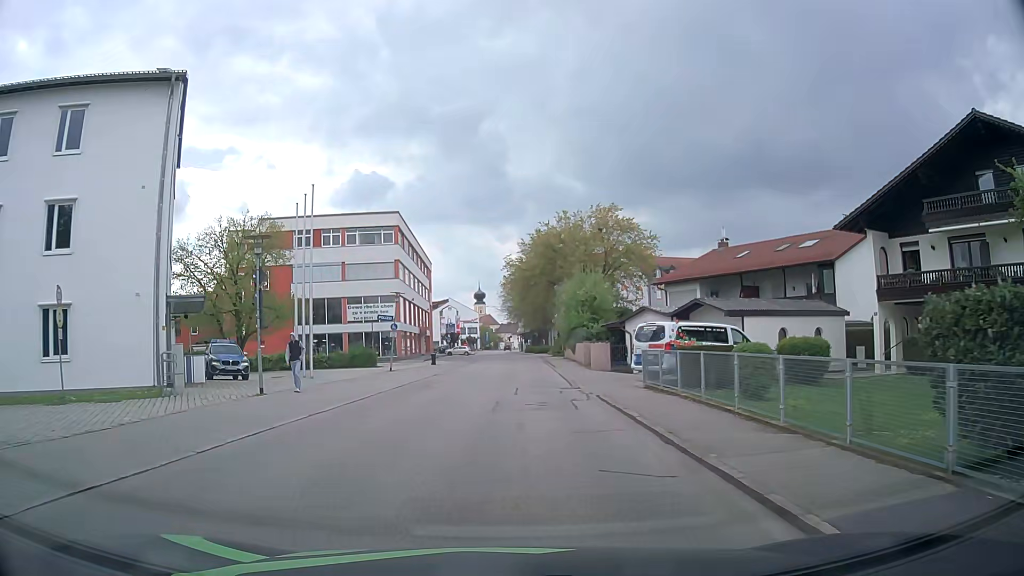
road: residential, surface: asphalt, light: Day
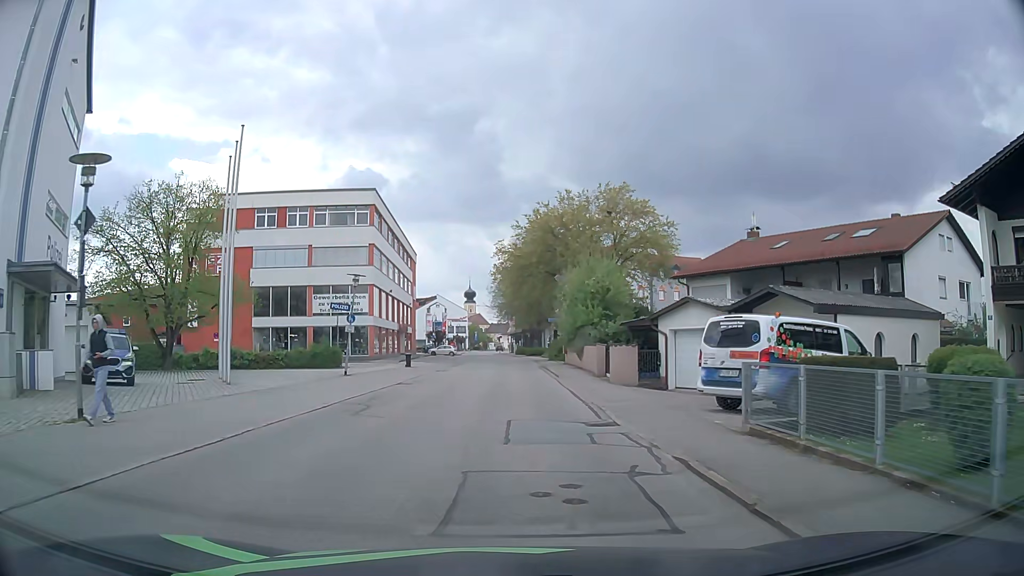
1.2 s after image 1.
(+0.1, +8.8) m; +1°
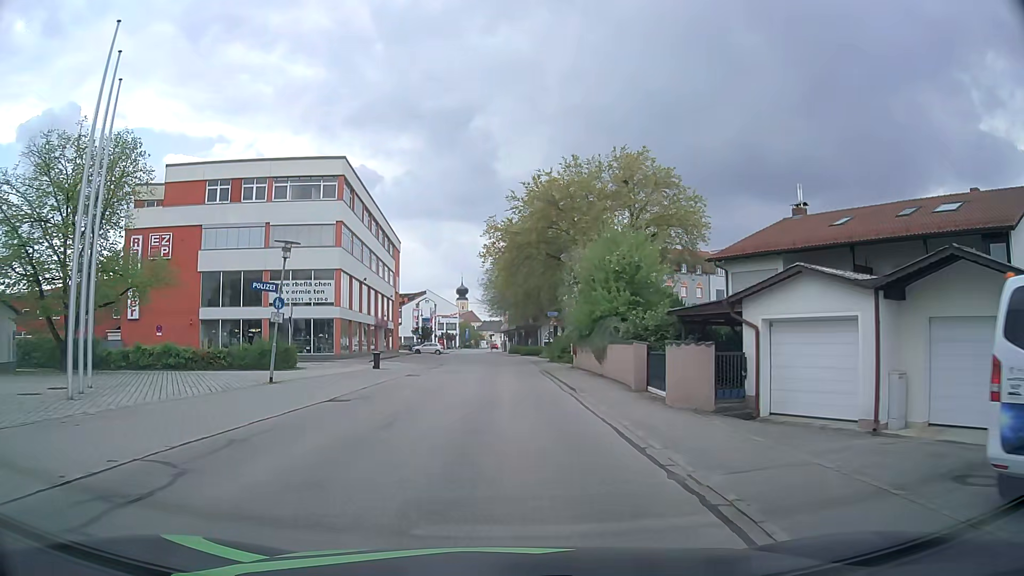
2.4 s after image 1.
(+0.1, +9.1) m; +1°
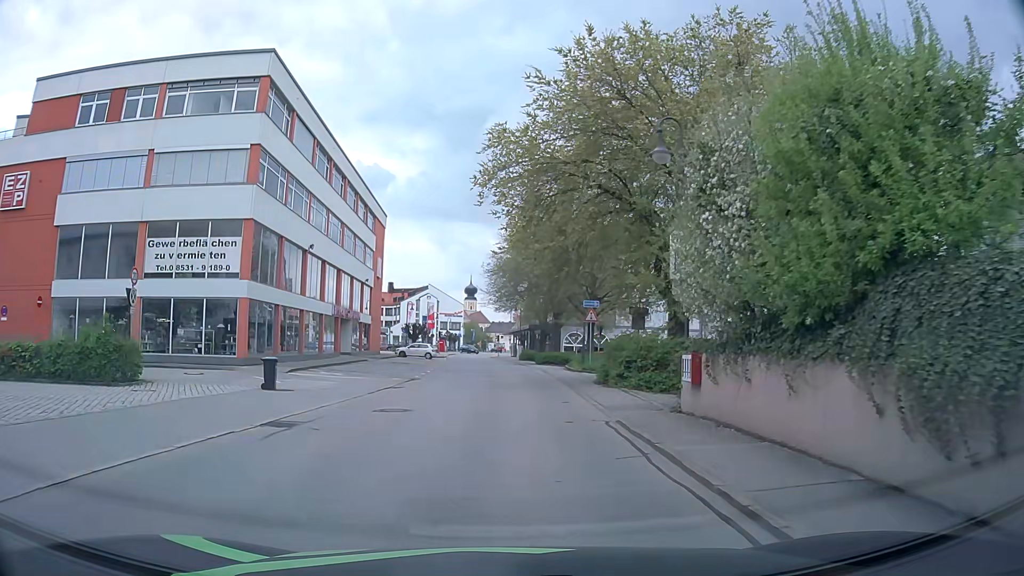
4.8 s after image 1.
(-0.2, +18.7) m; -1°
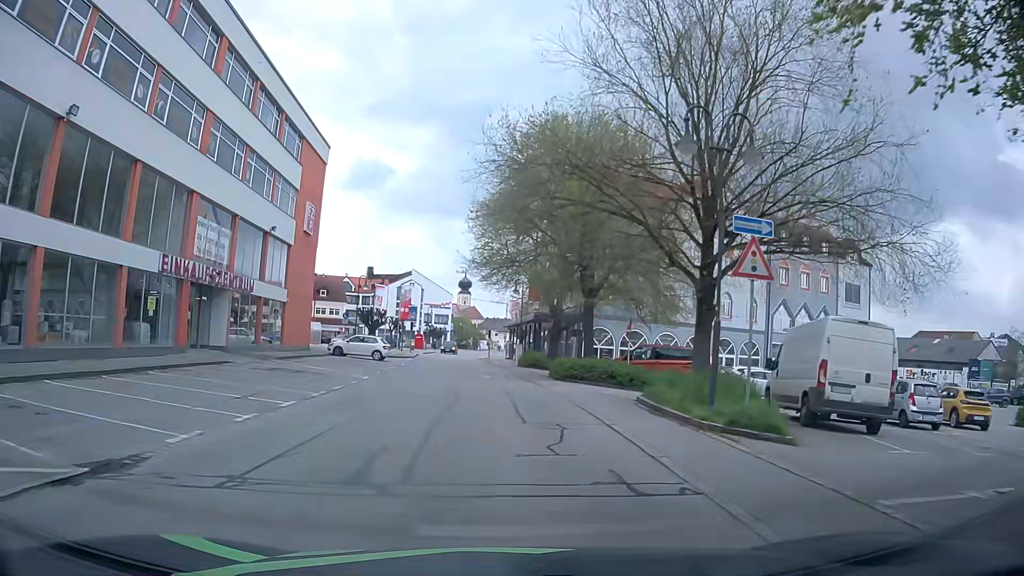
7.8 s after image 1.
(+0.1, +23.3) m; 0°
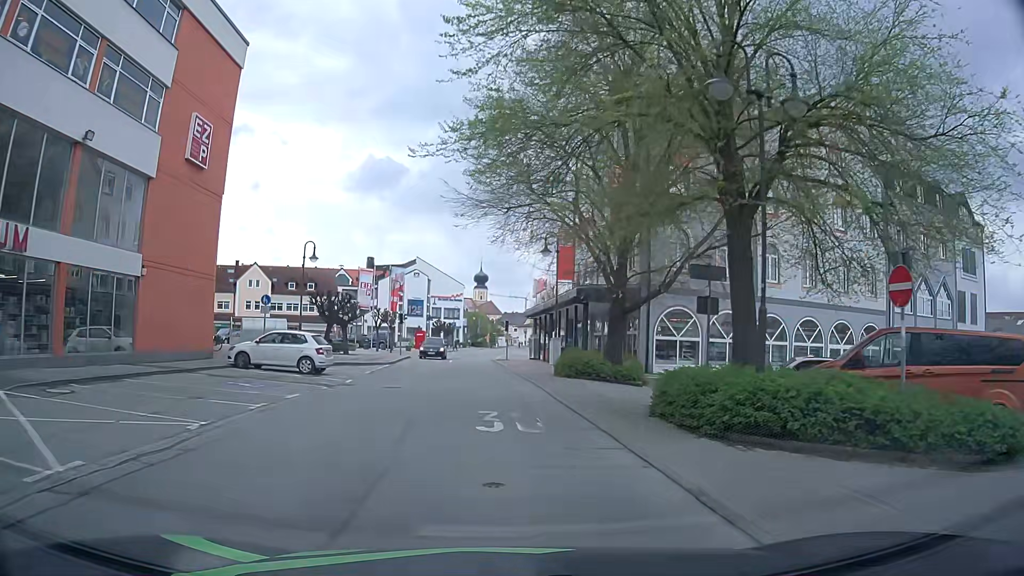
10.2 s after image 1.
(0.0, +18.5) m; 0°
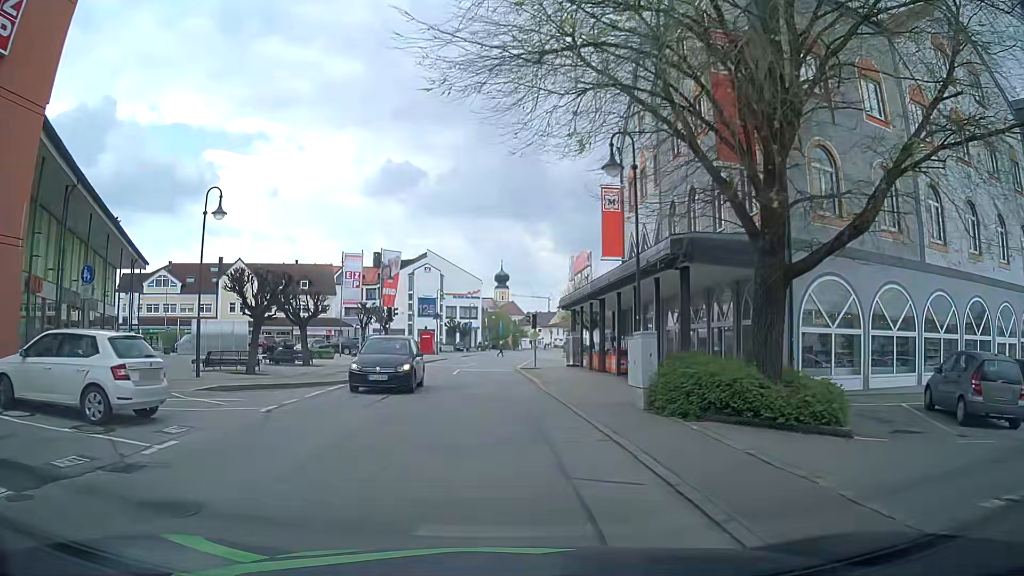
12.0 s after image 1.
(-0.4, +14.1) m; -3°
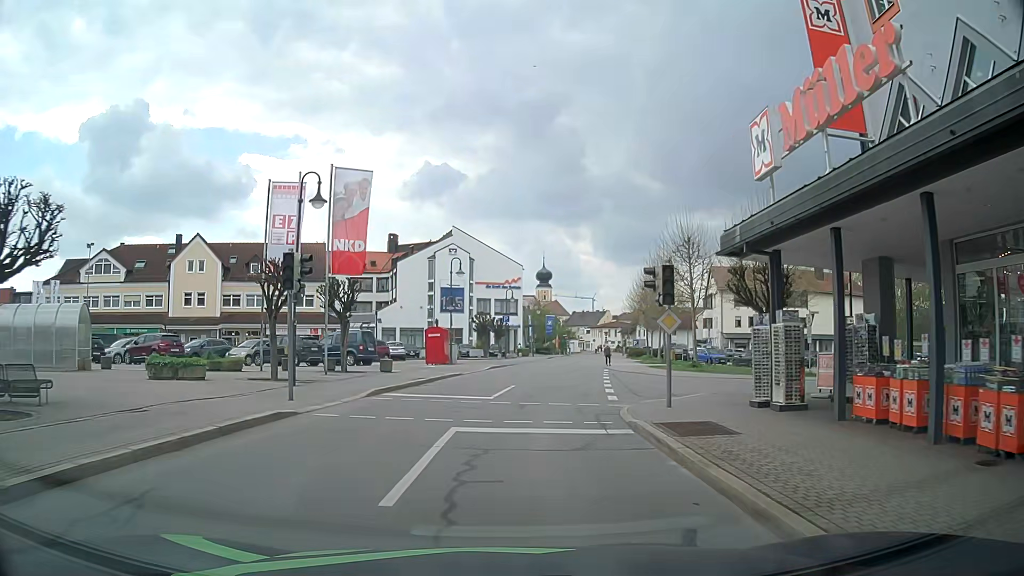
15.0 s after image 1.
(-0.6, +23.9) m; -3°
(0, +10) (+1, +20) (+2, +30) (+3, +40) (+5, +50) (+6, +60) (+8, +69) (+10, +79) (+12, +89) (+13, +99) m
